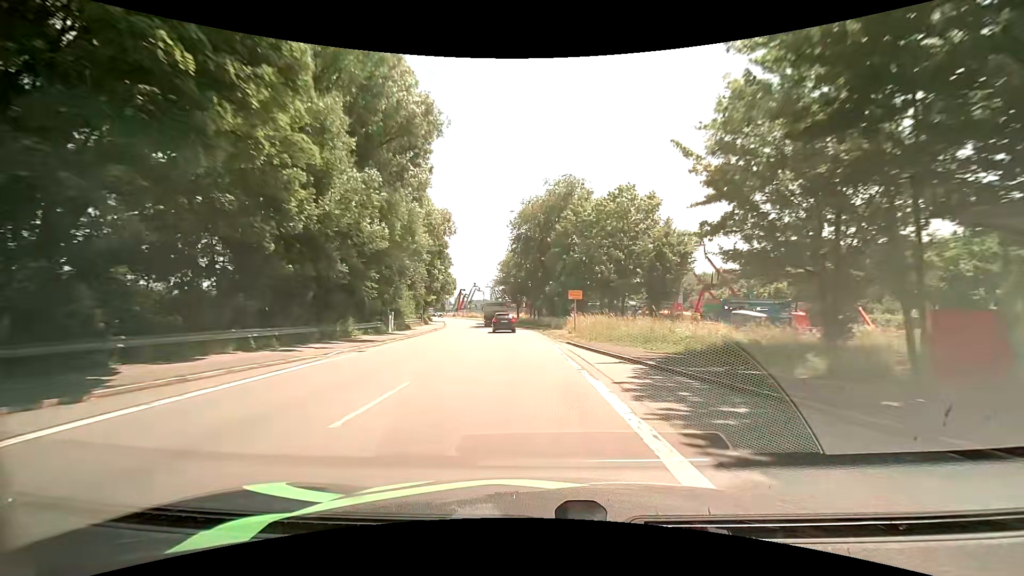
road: primary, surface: asphalt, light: Day
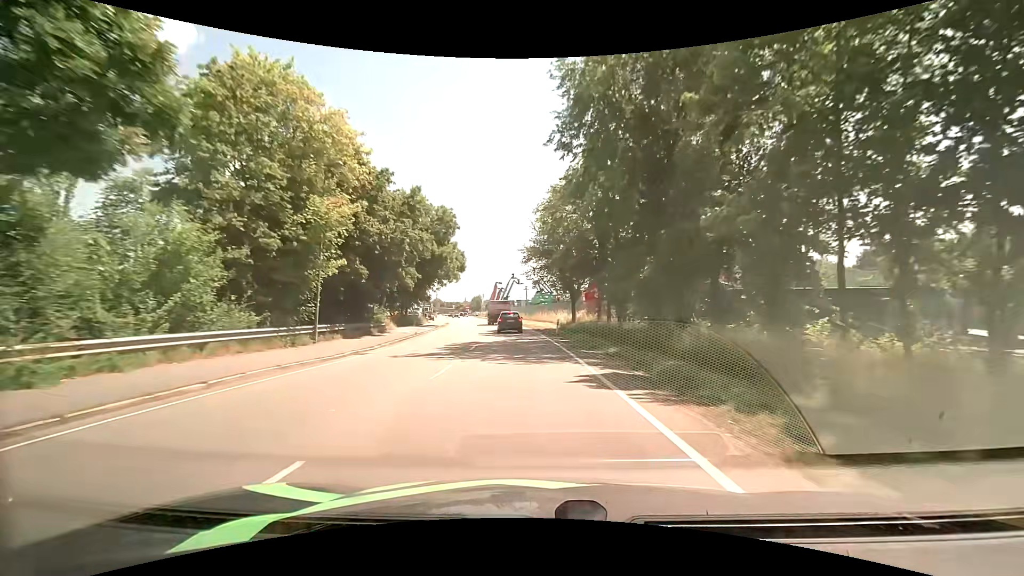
(-2.0, +38.4) m; -5°
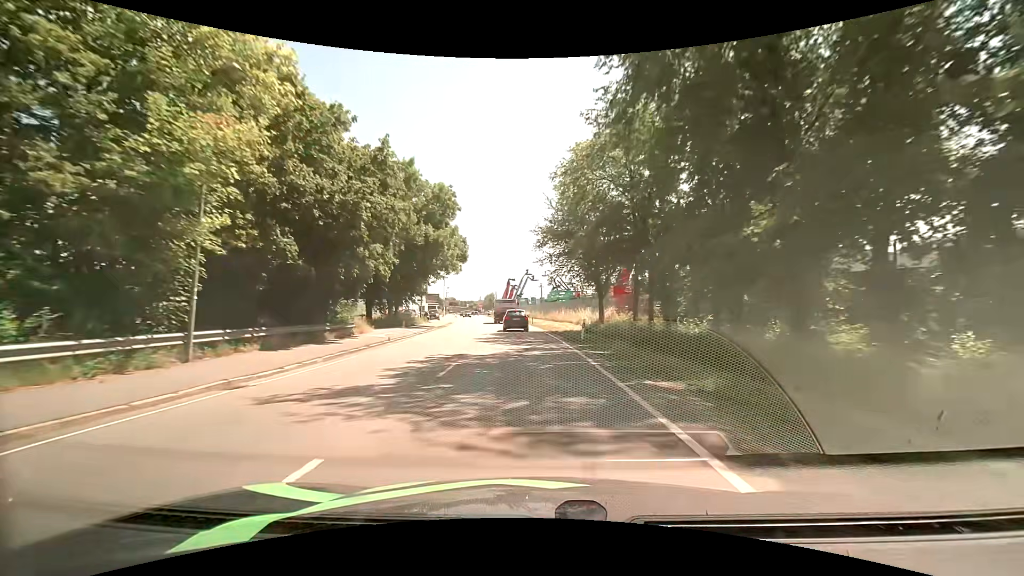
(-0.2, +9.0) m; -2°
(0, +10) (-1, +20) (-1, +30) (-2, +40) (-3, +50) (-4, +60) (-5, +70) (-7, +80) (-8, +90) (-10, +99) m
